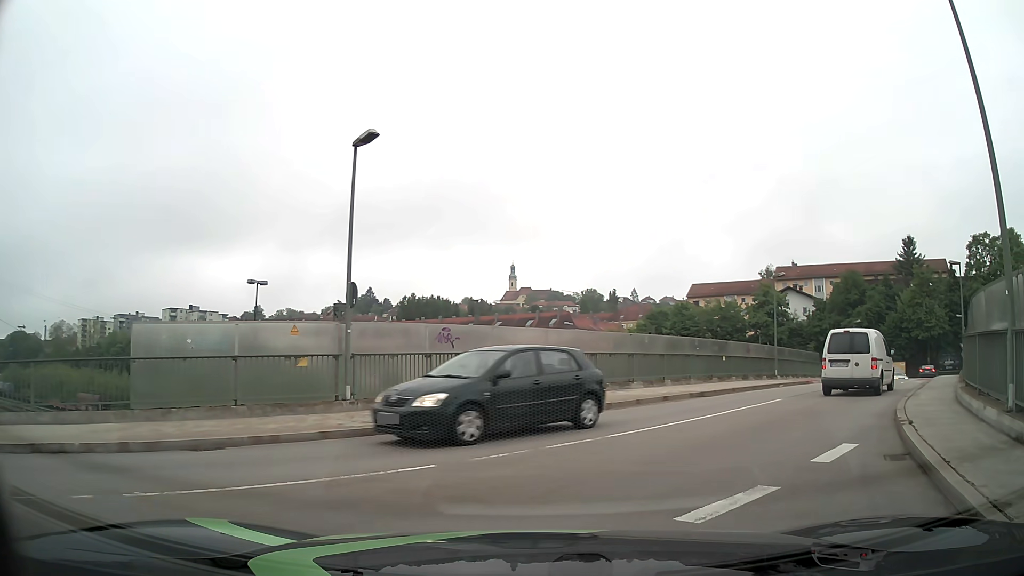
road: unclassified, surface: asphalt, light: Day
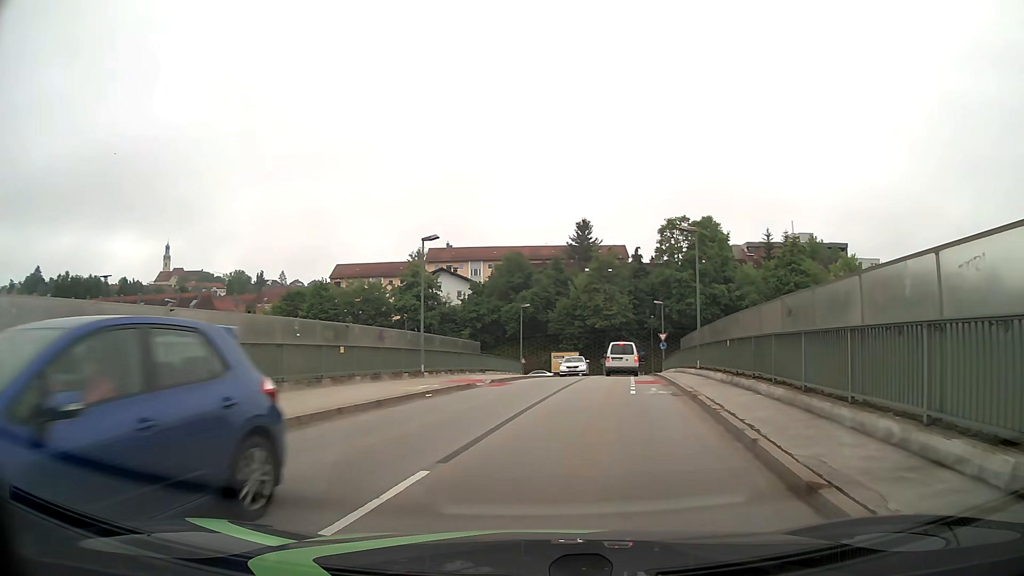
(+3.6, +10.8) m; +32°
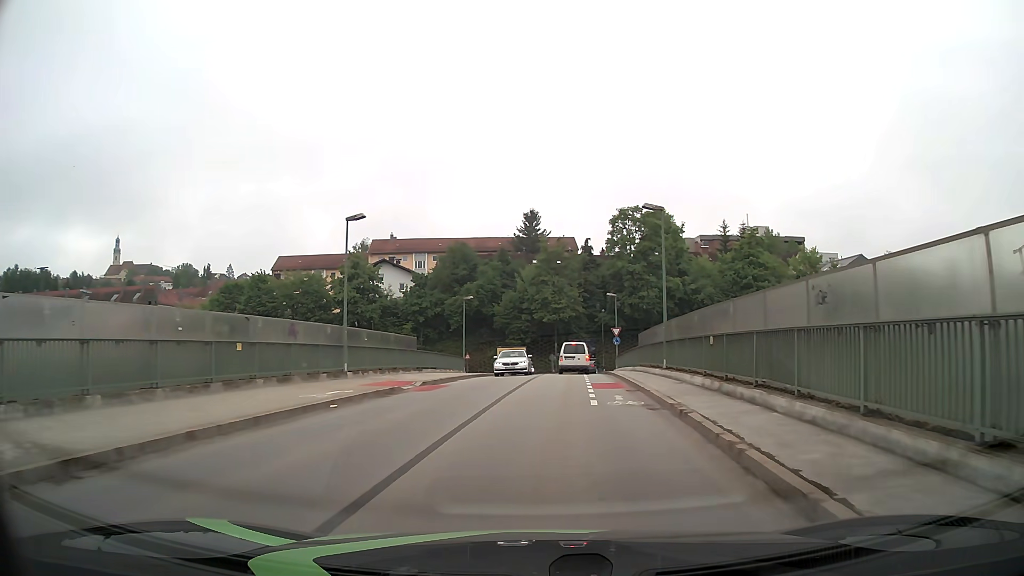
(+0.2, +4.2) m; +4°
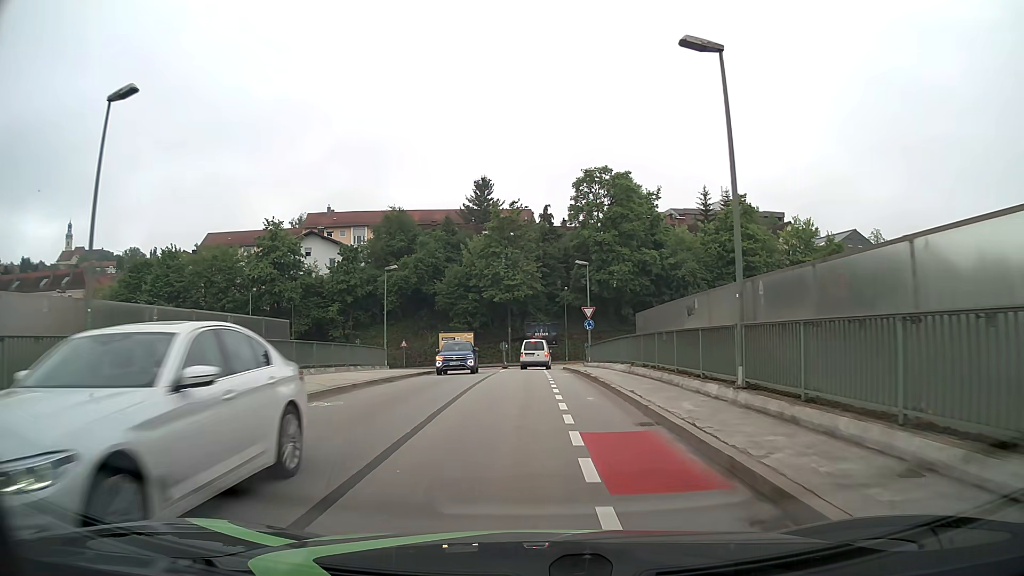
(+0.7, +14.3) m; +4°
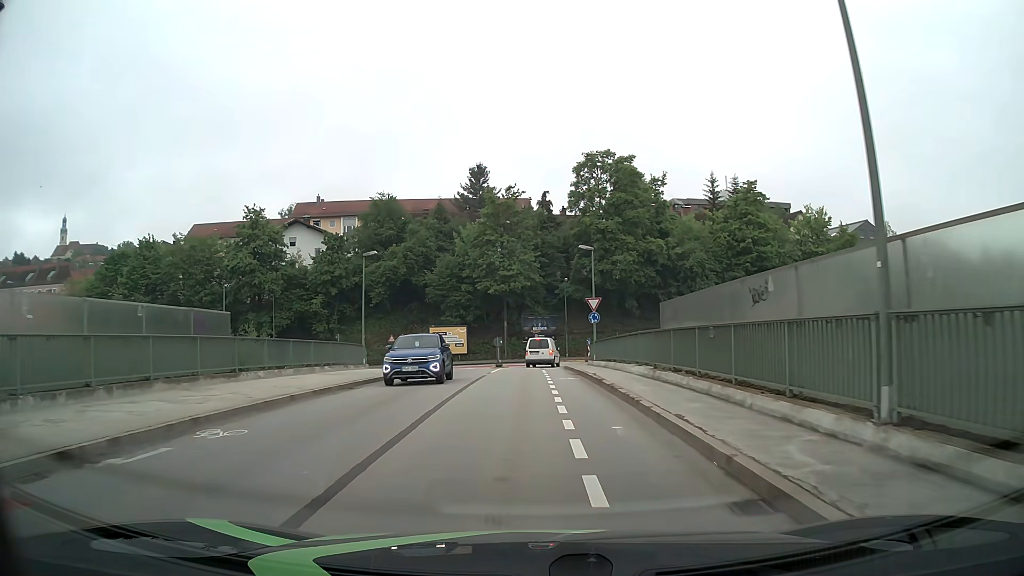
(0.0, +5.0) m; 0°
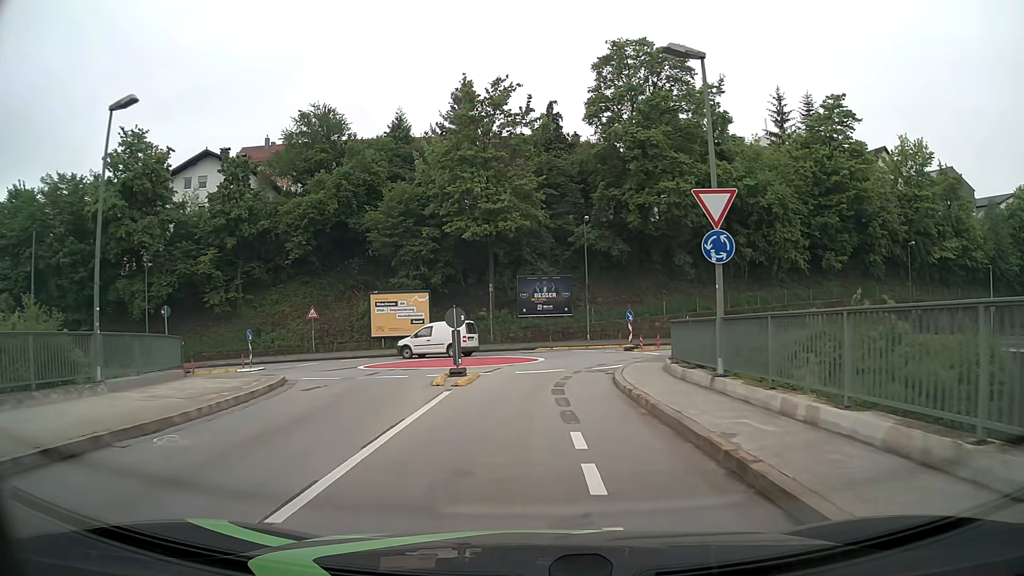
(-0.1, +24.3) m; -1°
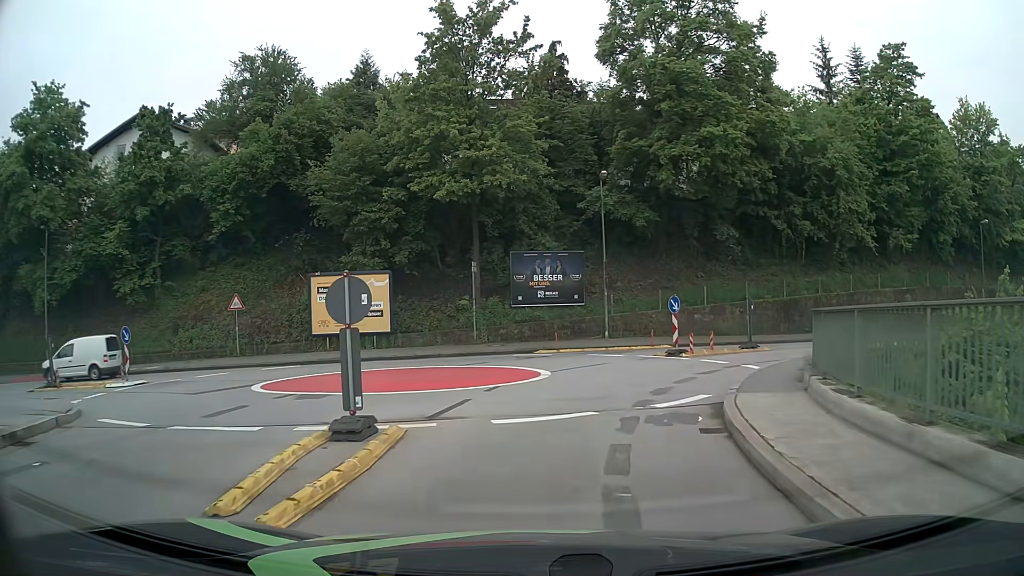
(+0.1, +11.0) m; 0°
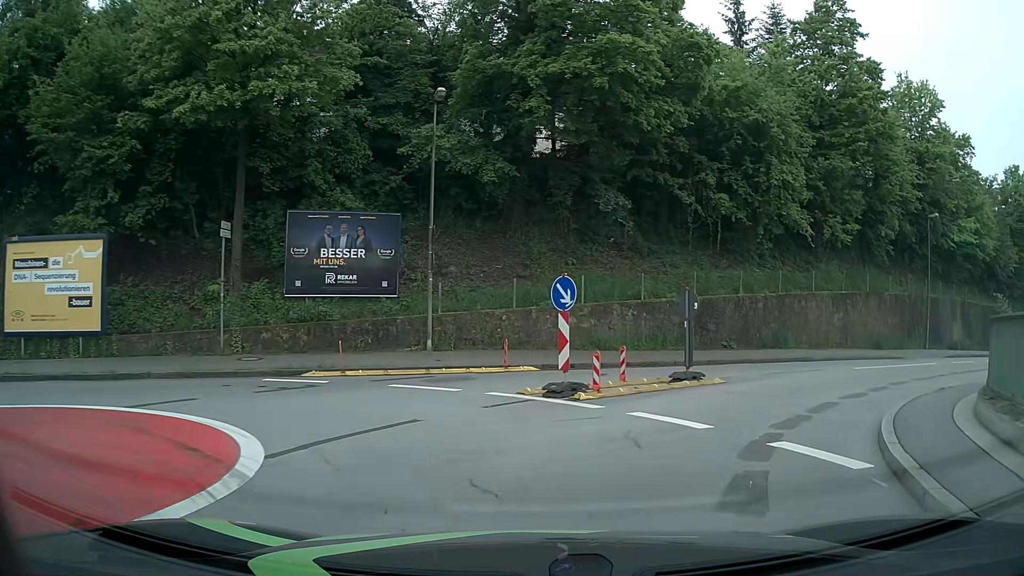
(+1.0, +11.6) m; +14°
(-2, +10) (-11, +12) (-20, +9) (-30, +5) (-39, +2) (-49, -1) (-59, -4) (-68, -6) (-78, -8) (-88, -10) m
